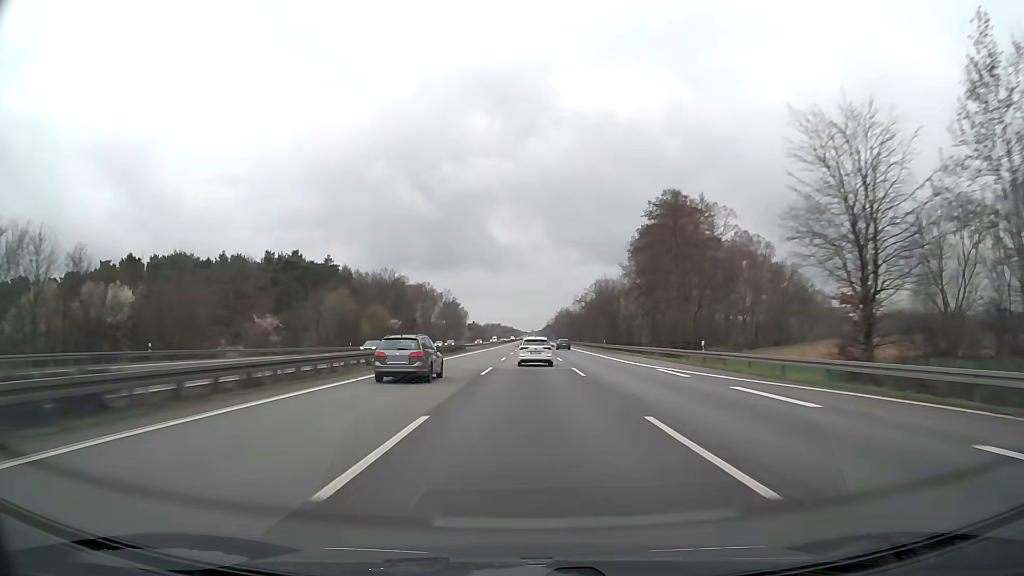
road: motorway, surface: asphalt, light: Day
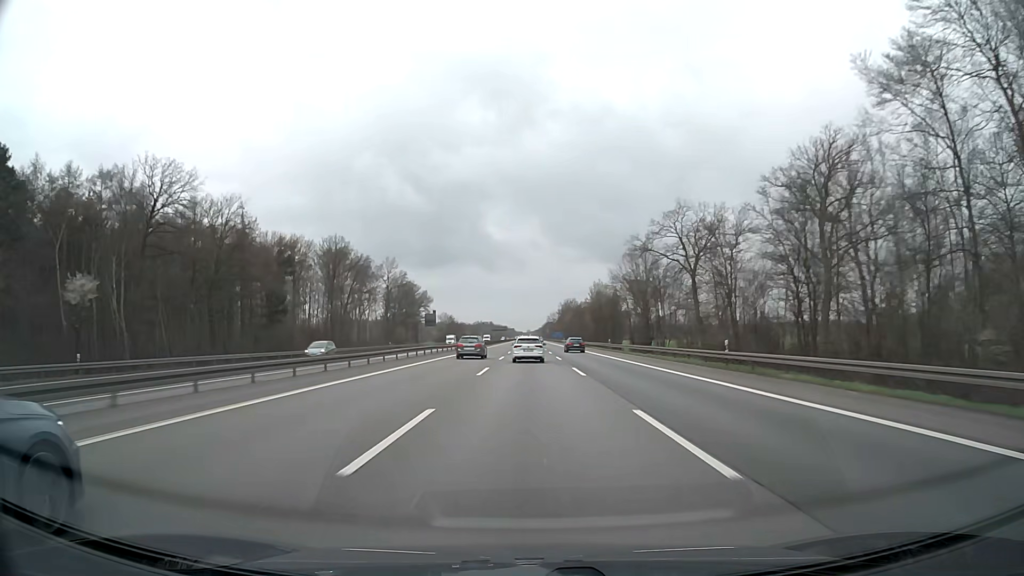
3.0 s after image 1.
(+0.4, +109.0) m; 0°
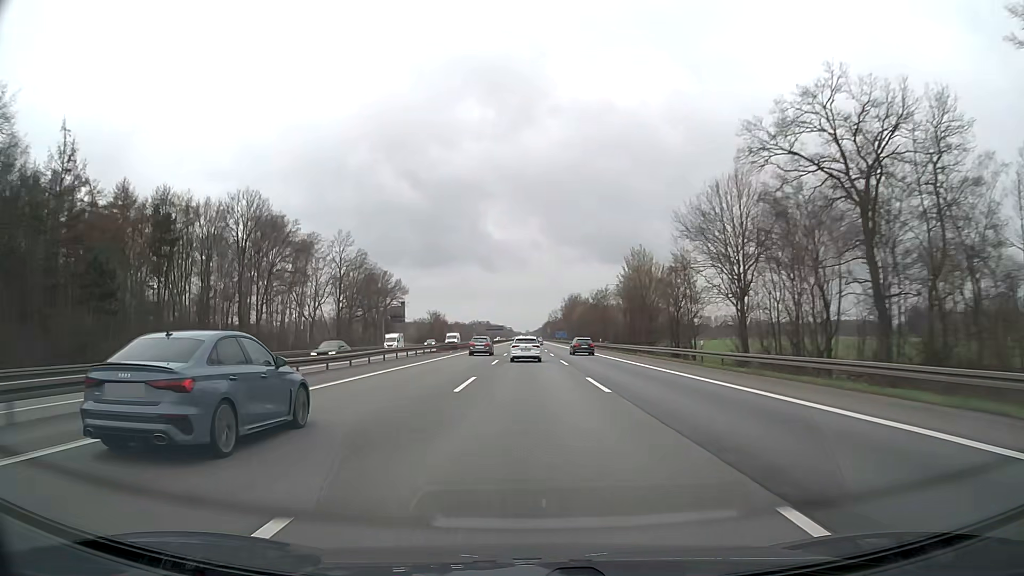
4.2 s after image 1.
(0.0, +43.7) m; 0°
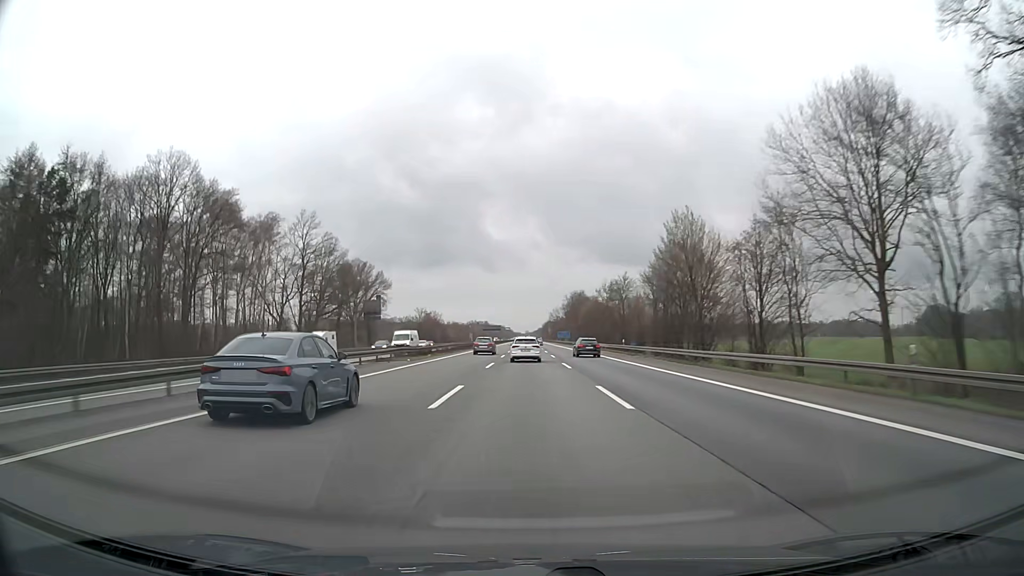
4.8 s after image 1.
(0.0, +21.8) m; 0°
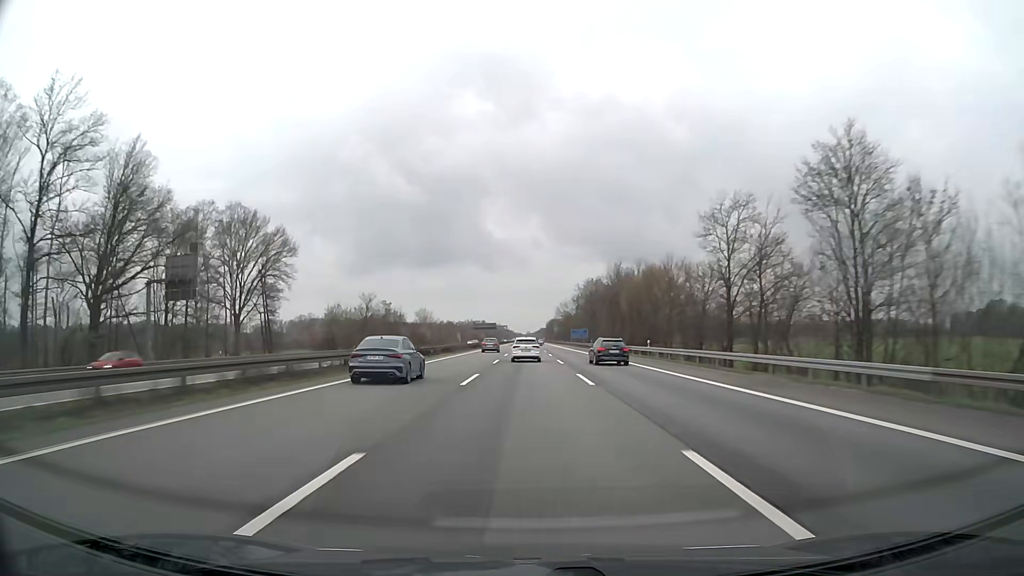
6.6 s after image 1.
(0.0, +65.4) m; 0°
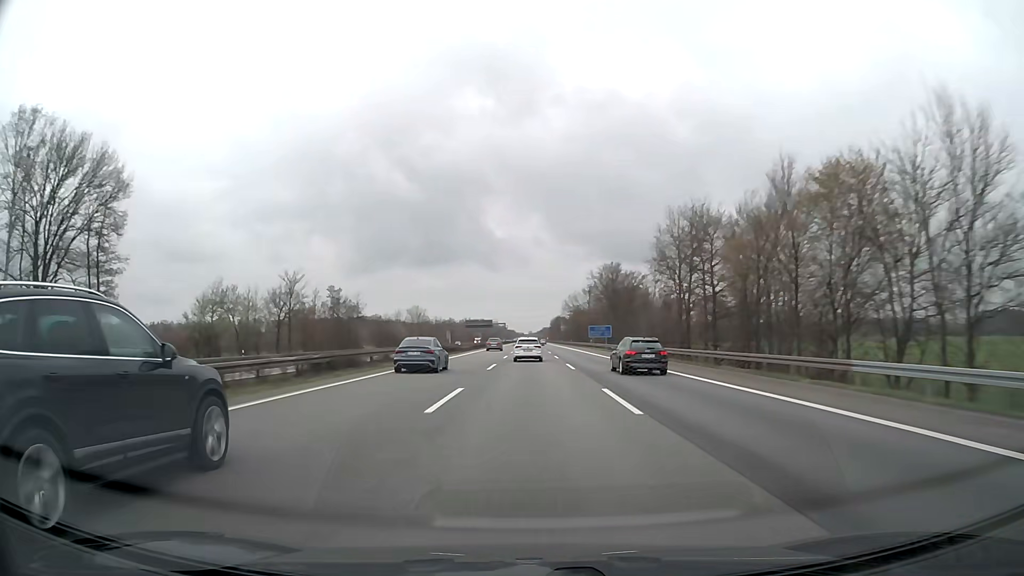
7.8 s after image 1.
(0.0, +43.5) m; 0°
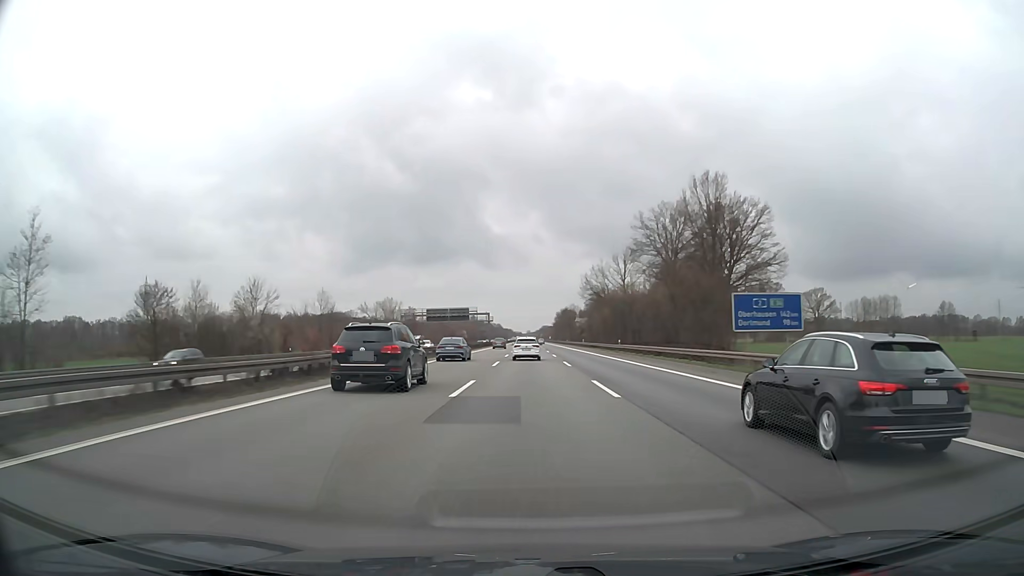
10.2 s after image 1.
(0.0, +86.7) m; 0°
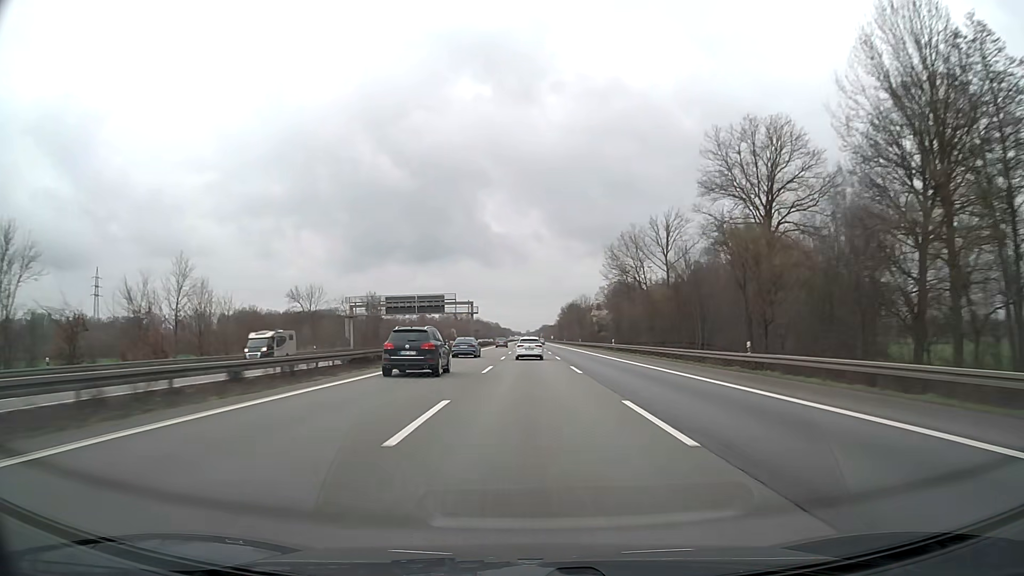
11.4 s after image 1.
(0.0, +43.2) m; 0°
(0, +10) (0, +20) (0, +30) (0, +40) (0, +50) (0, +60) (0, +70) (0, +80) (0, +90) (0, +100) m
